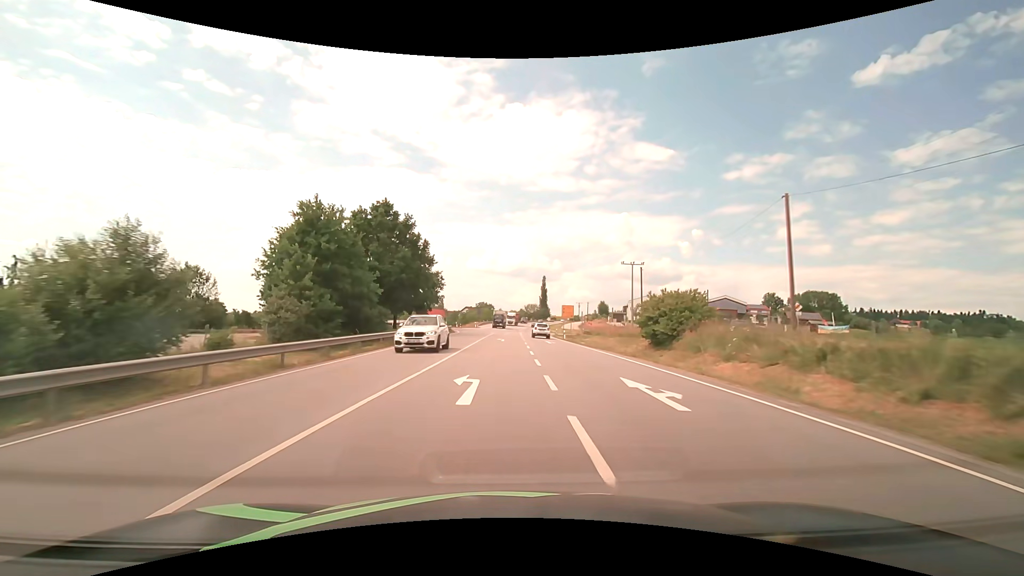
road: primary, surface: asphalt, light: Day
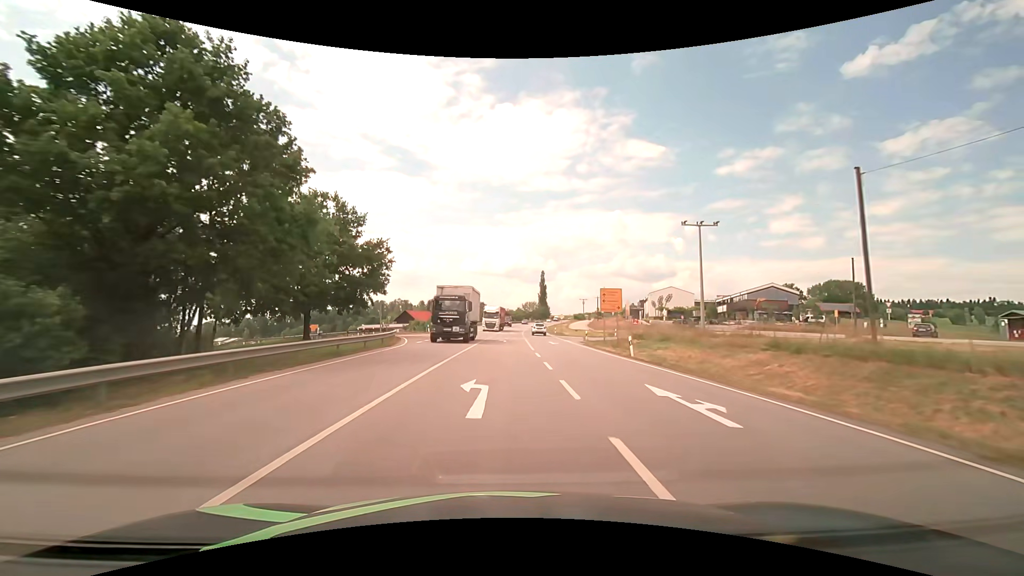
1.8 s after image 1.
(+0.1, +30.9) m; +1°
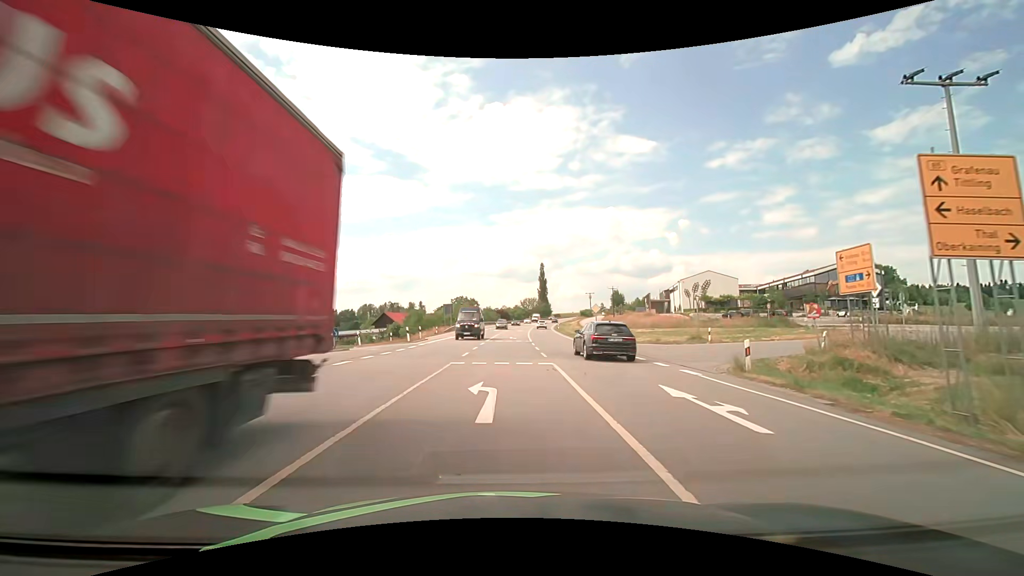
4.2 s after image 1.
(+0.1, +29.8) m; 0°
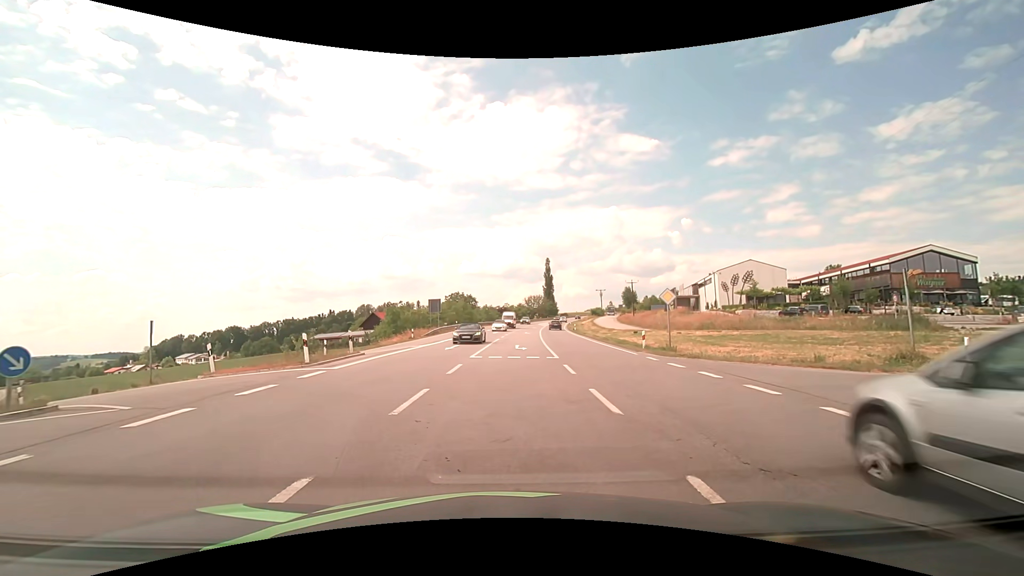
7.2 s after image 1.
(0.0, +17.9) m; 0°
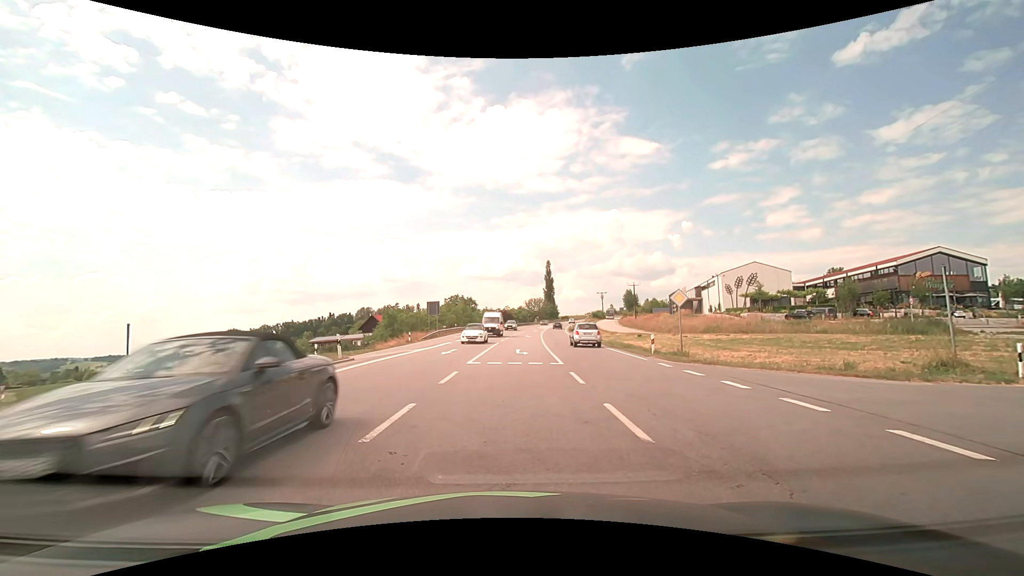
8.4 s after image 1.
(0.0, +1.4) m; -1°
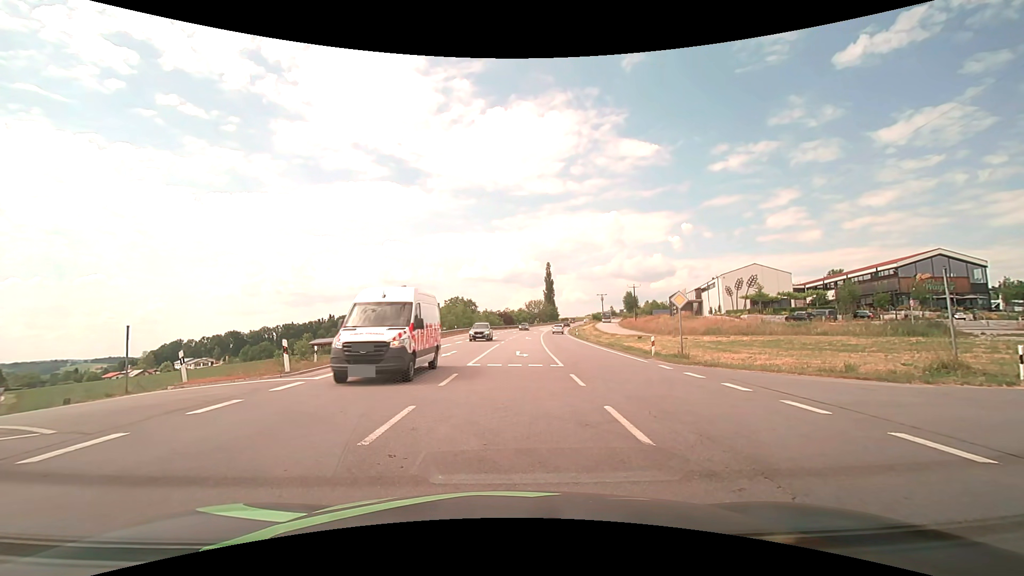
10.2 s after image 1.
(0.0, +0.1) m; 0°
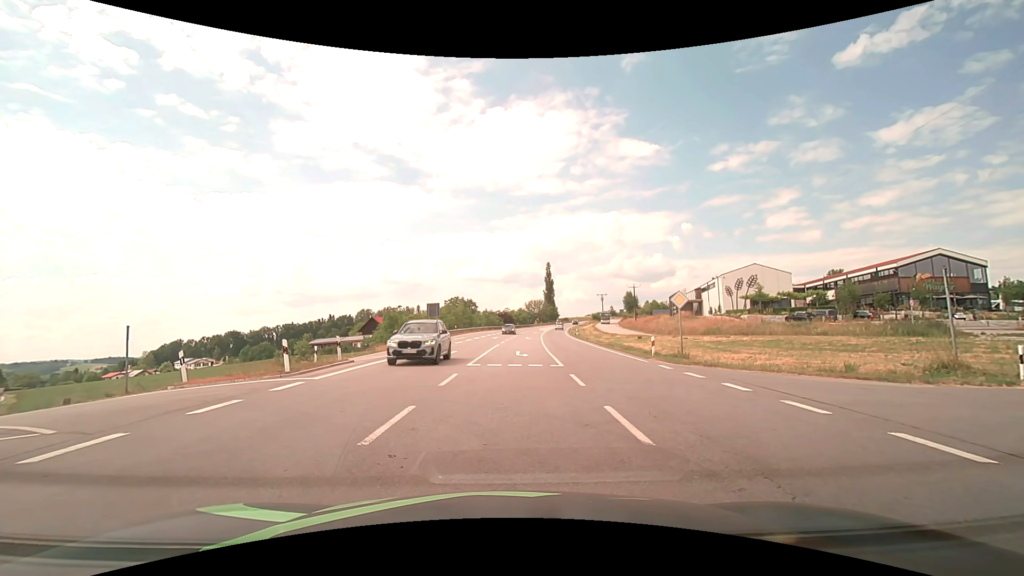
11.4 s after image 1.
(0.0, 0.0) m; 0°
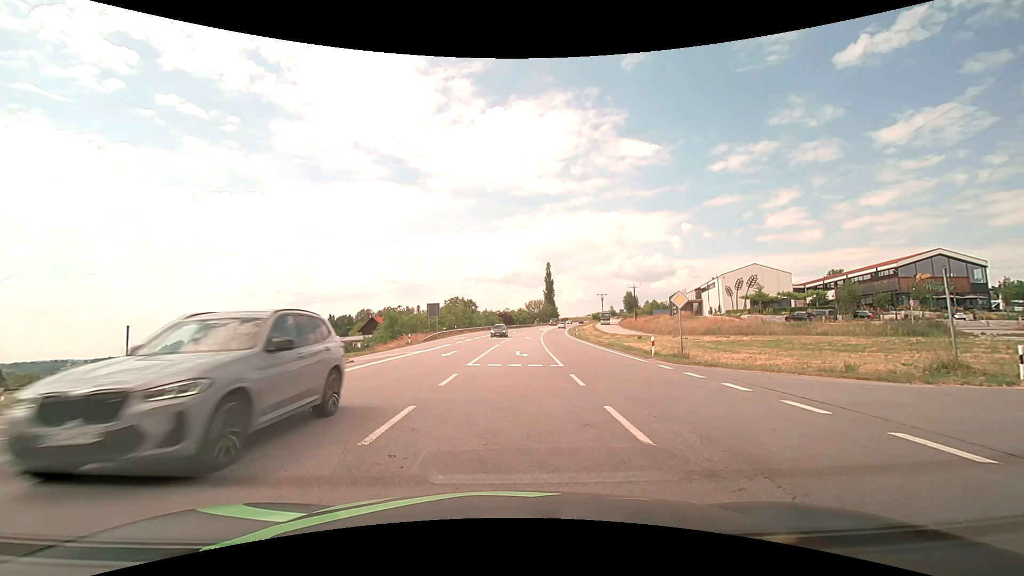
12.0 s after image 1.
(0.0, 0.0) m; 0°
